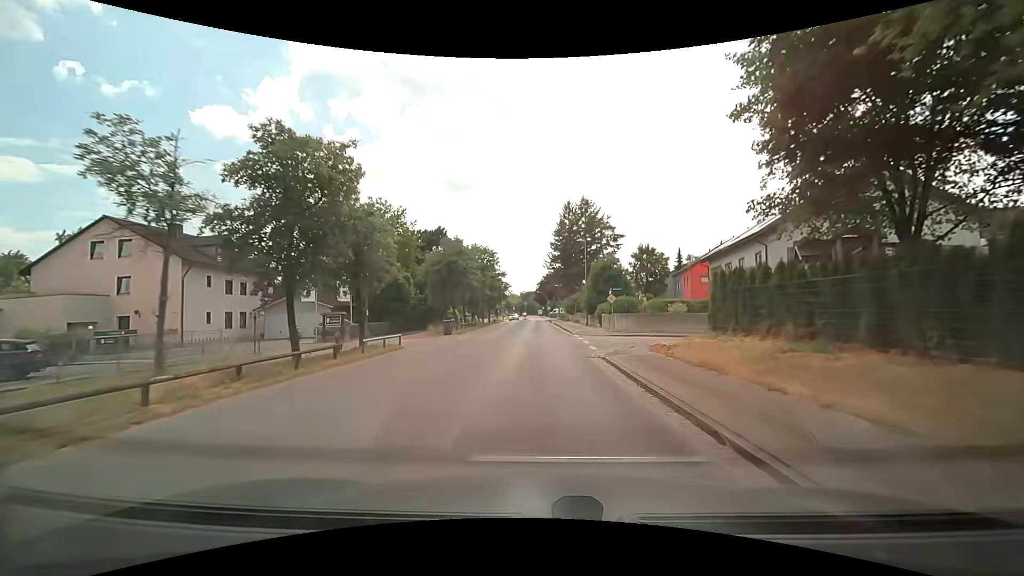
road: tertiary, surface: asphalt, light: Day
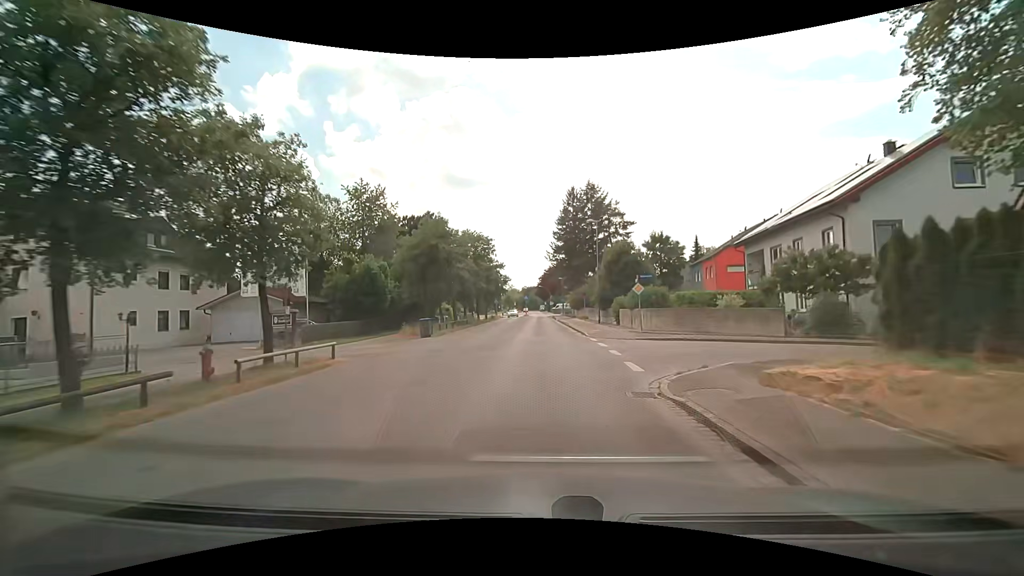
(0.0, +7.6) m; 0°
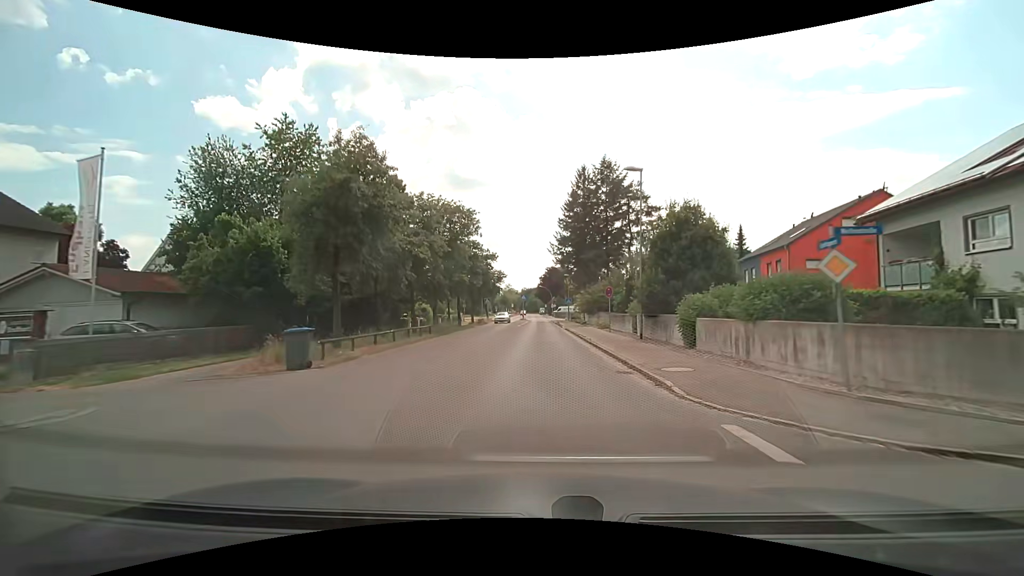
(0.0, +15.0) m; +1°
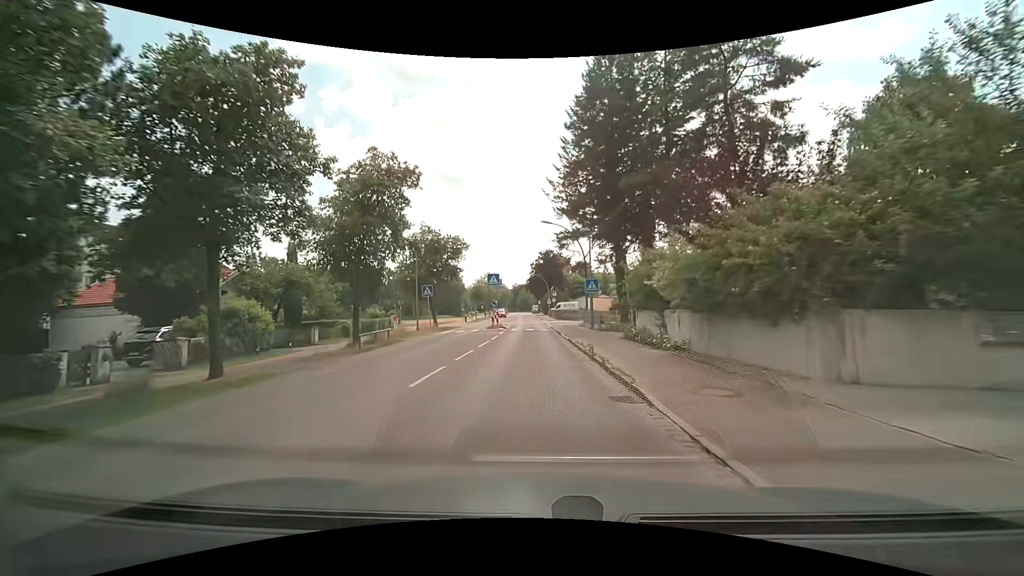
(+0.2, +35.3) m; +1°
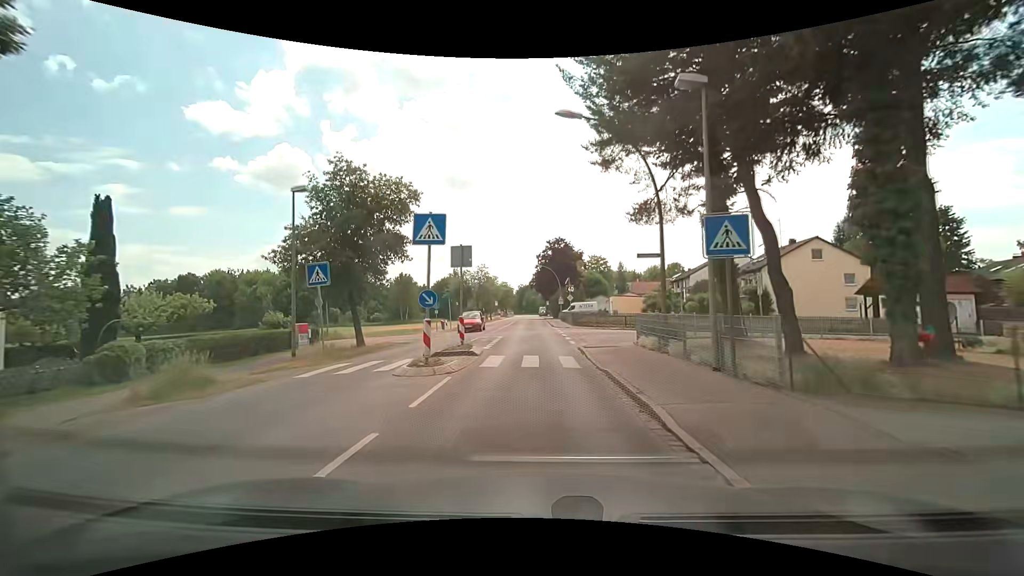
(-0.3, +19.9) m; -2°
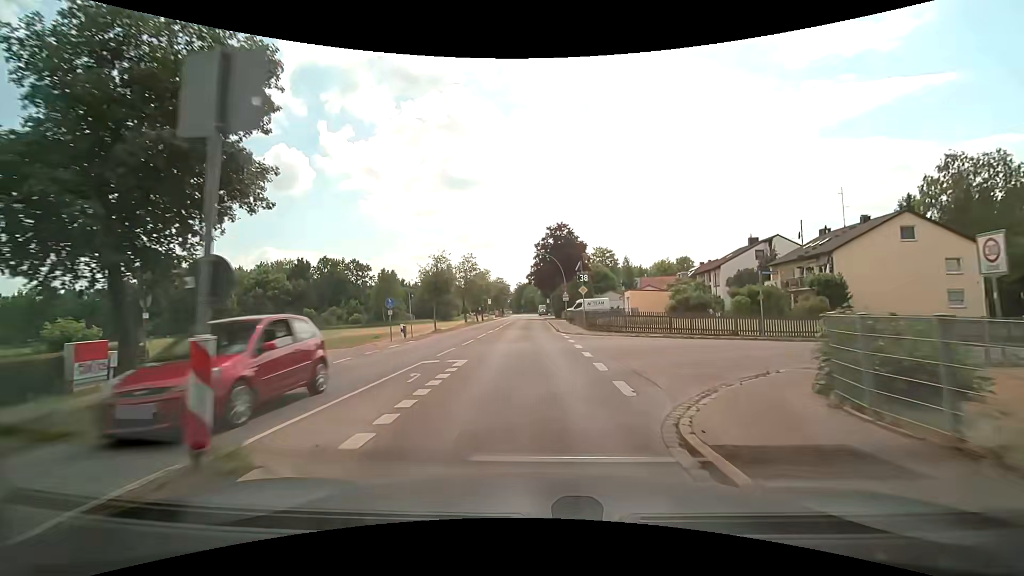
(0.0, +13.2) m; 0°
(0, +10) (0, +20) (0, +30) (-1, +40) (-1, +50) (-1, +60) (-1, +70) (-1, +80) (-1, +90) (-1, +100) m
